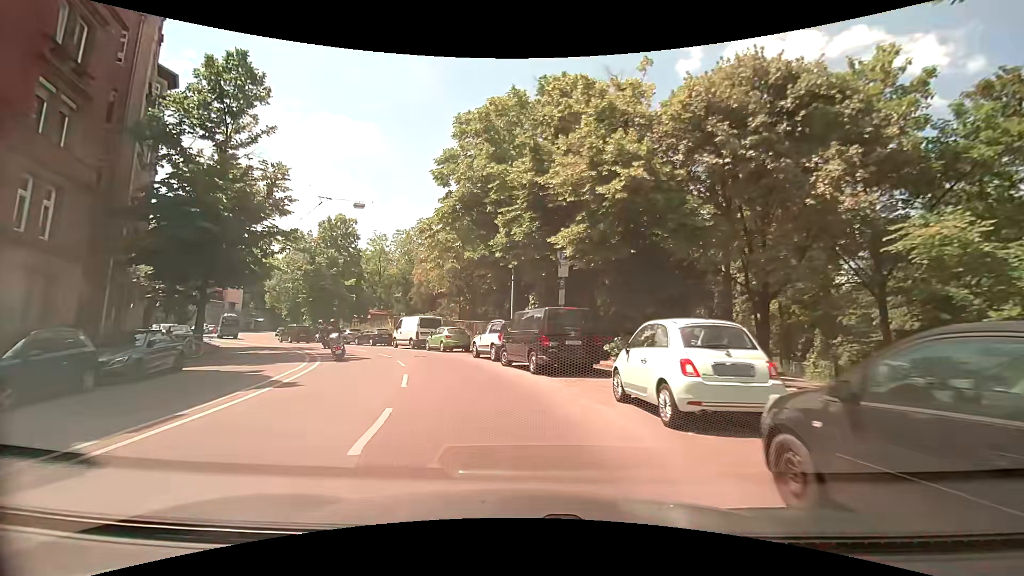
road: secondary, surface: asphalt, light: Day
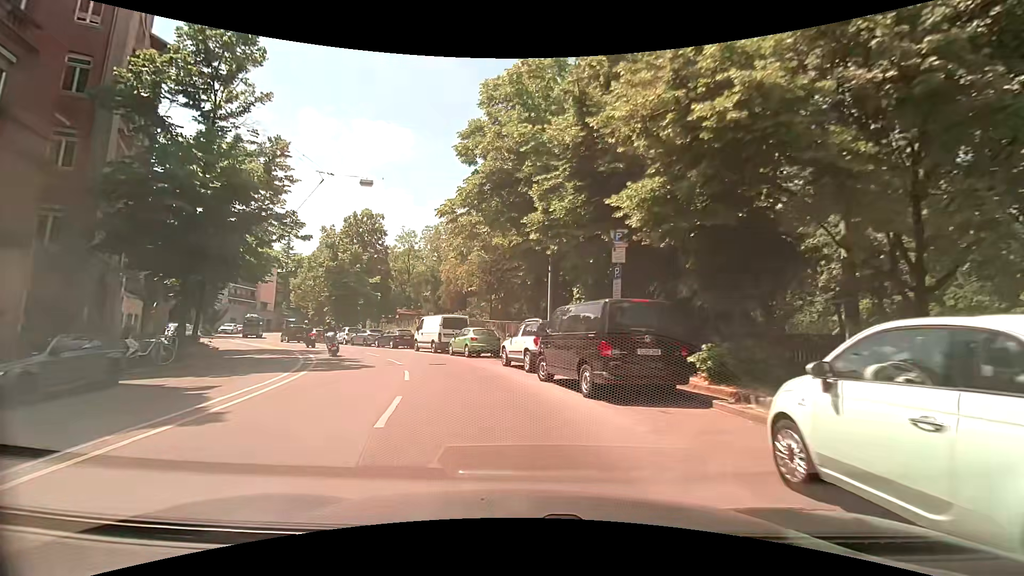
(-0.2, +4.7) m; -5°
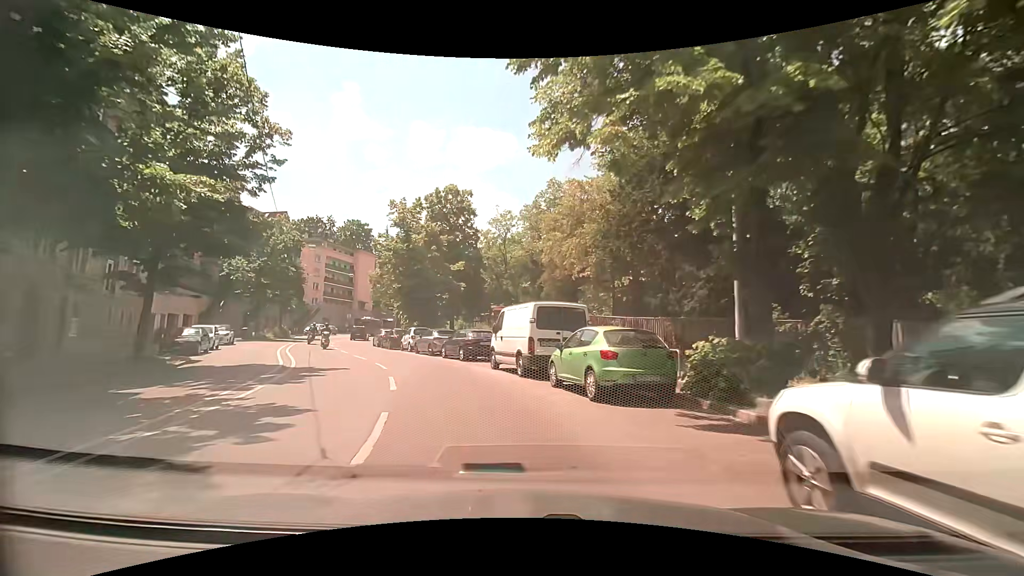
(-1.3, +14.3) m; -12°
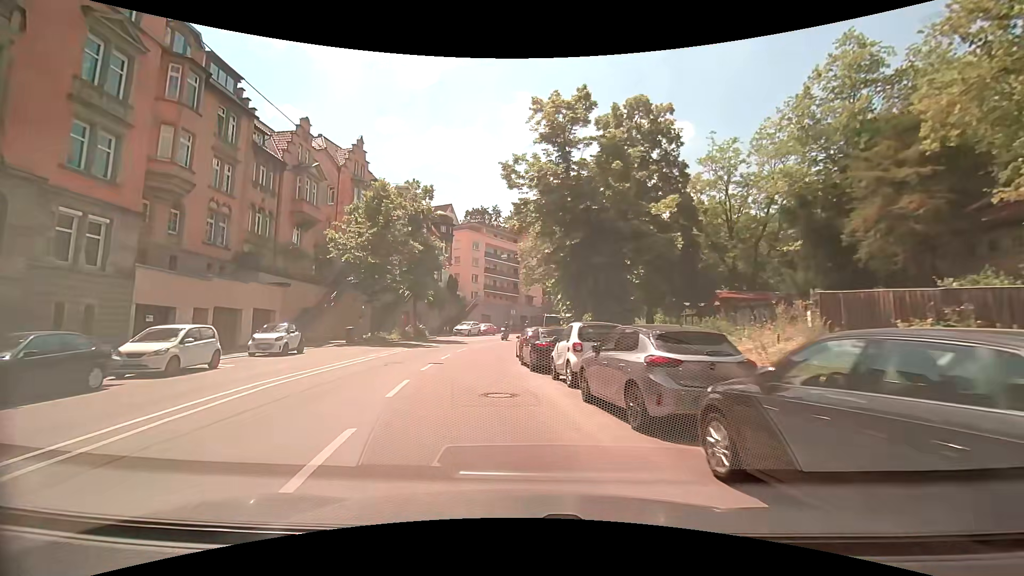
(-3.4, +19.8) m; -20°
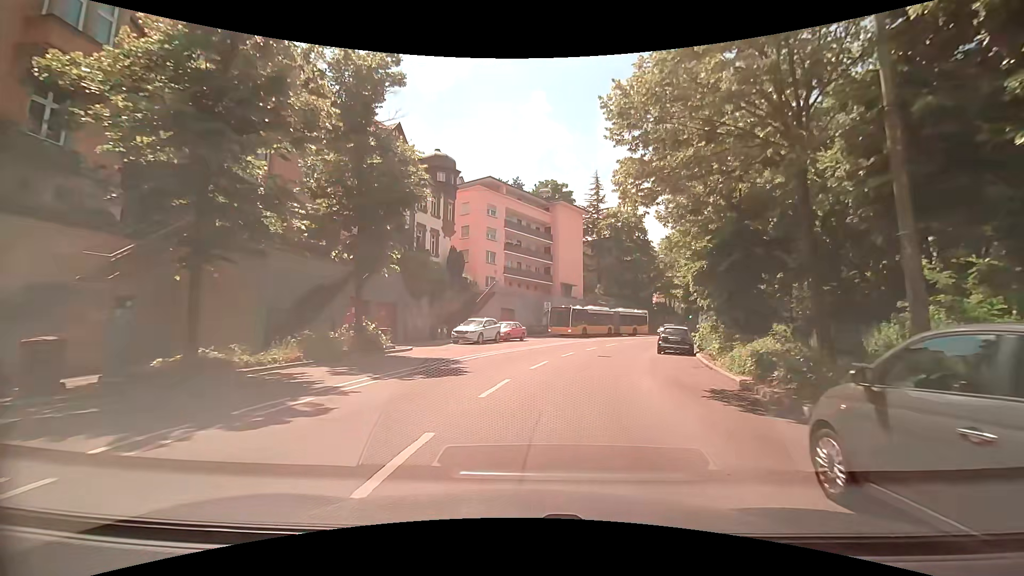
(-2.6, +24.6) m; -3°
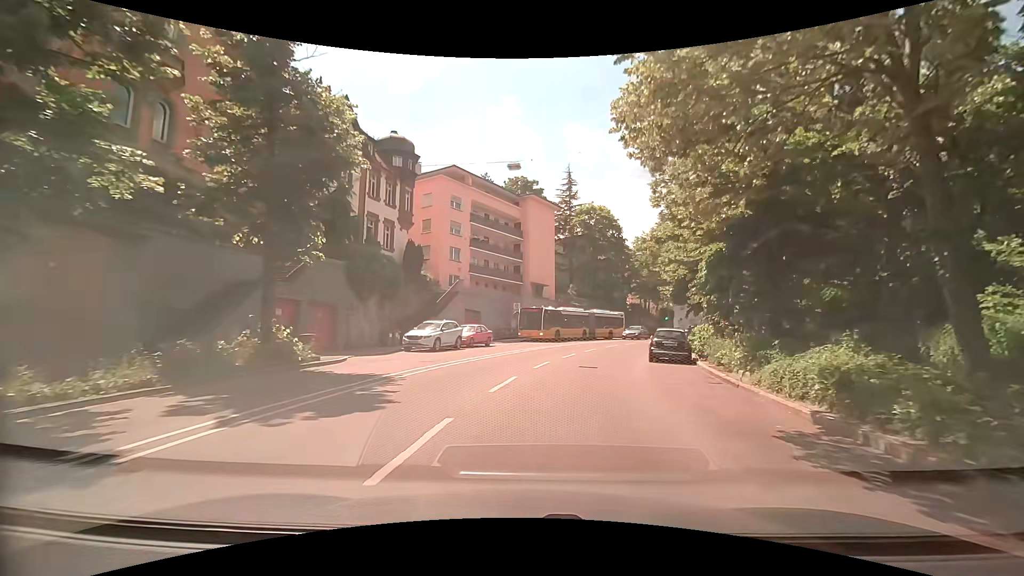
(+0.2, +4.8) m; +4°
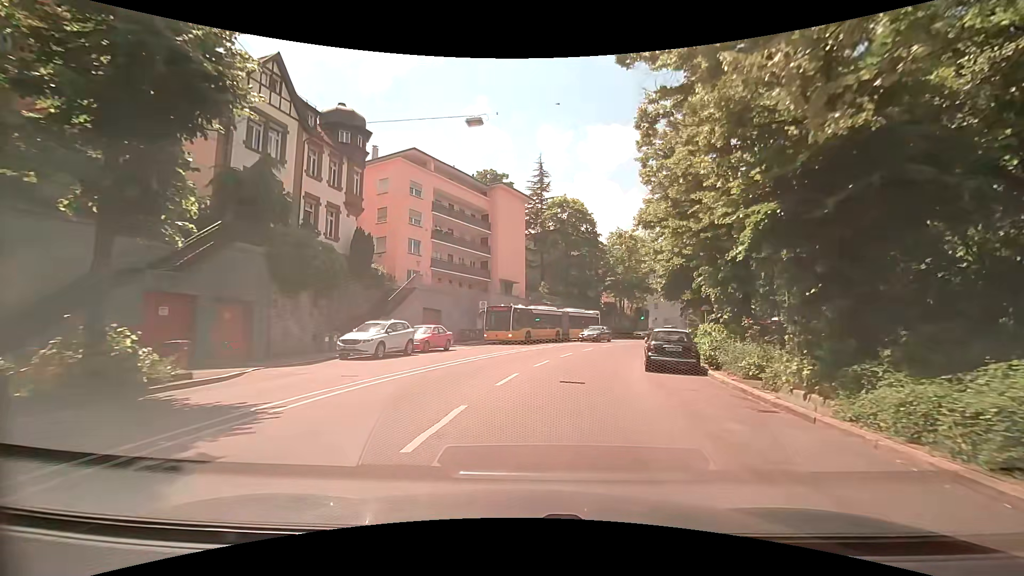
(+0.1, +4.9) m; +3°
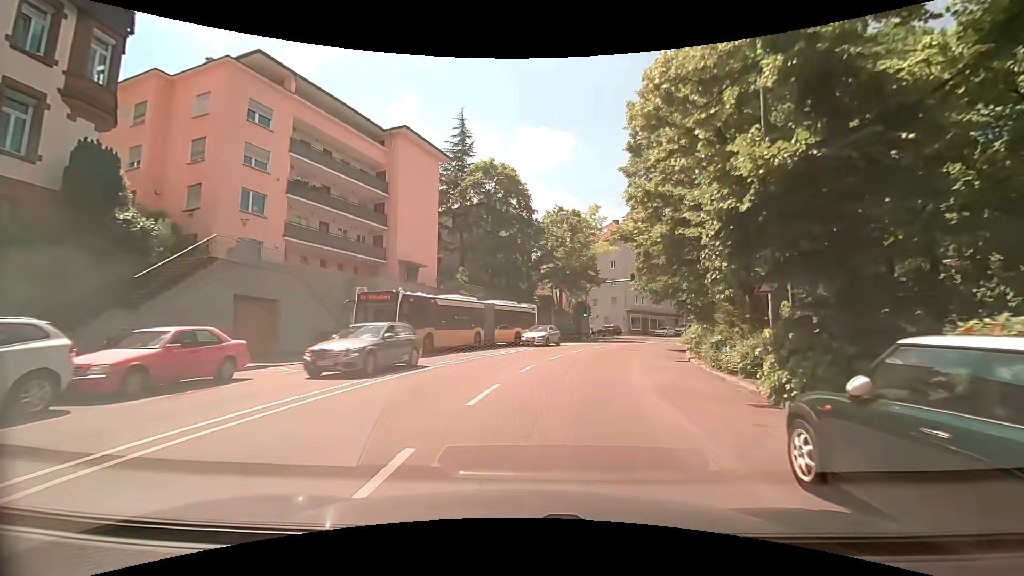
(+1.0, +14.9) m; +8°
(+1, +10) (+2, +20) (+5, +29) (+9, +39) (+13, +48) (+18, +56) (+24, +64) (+31, +72) (+38, +78) (+46, +84) m
